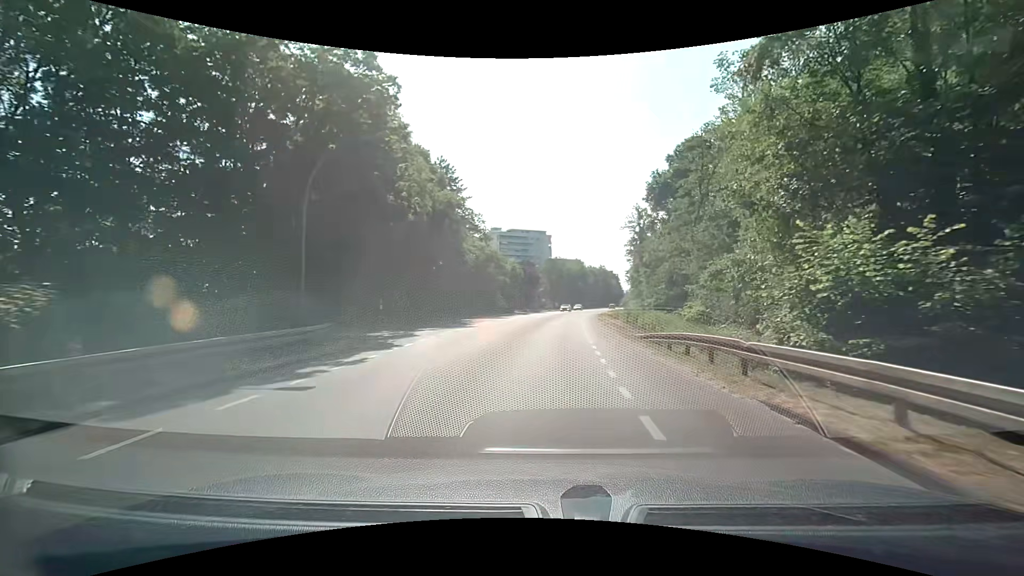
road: tertiary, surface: asphalt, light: Day
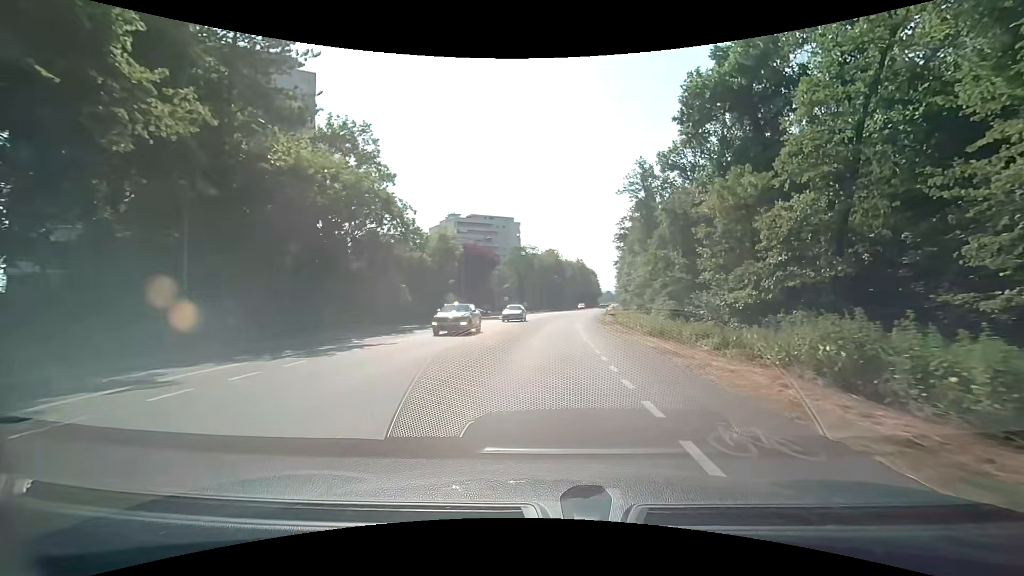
(+1.3, +36.1) m; +3°
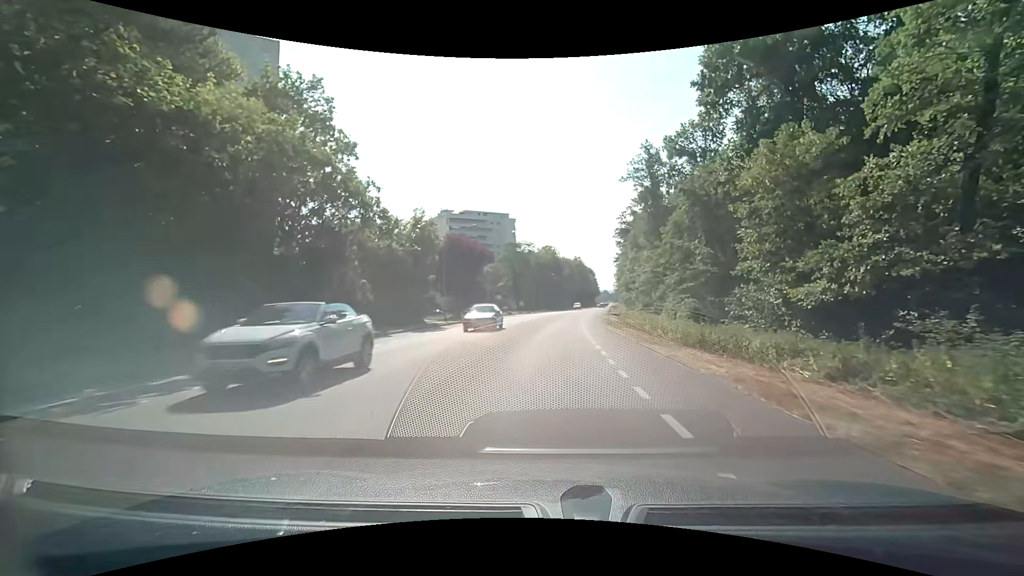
(+0.1, +7.2) m; 0°
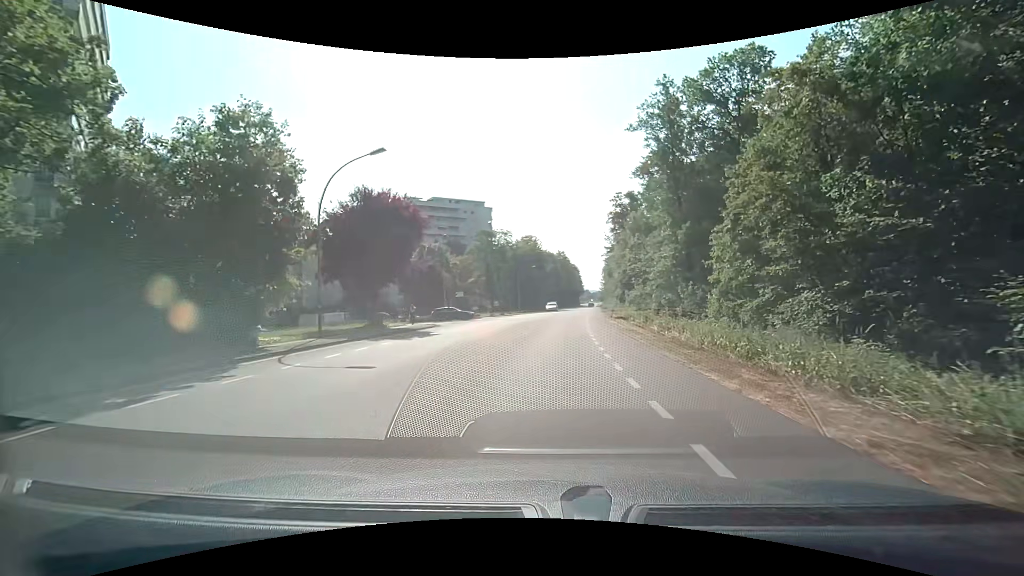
(+0.5, +19.7) m; +2°
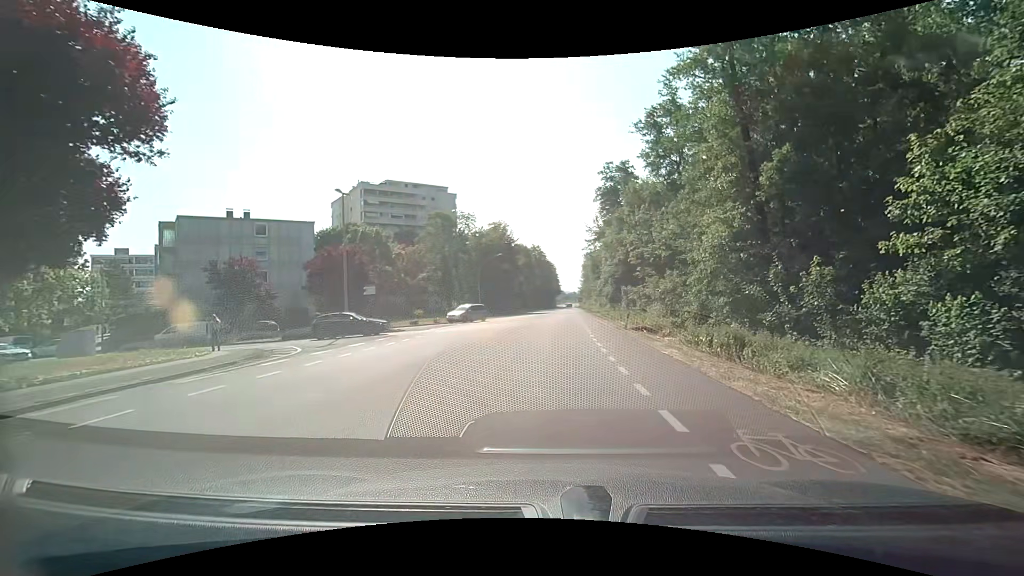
(+0.7, +20.9) m; +3°
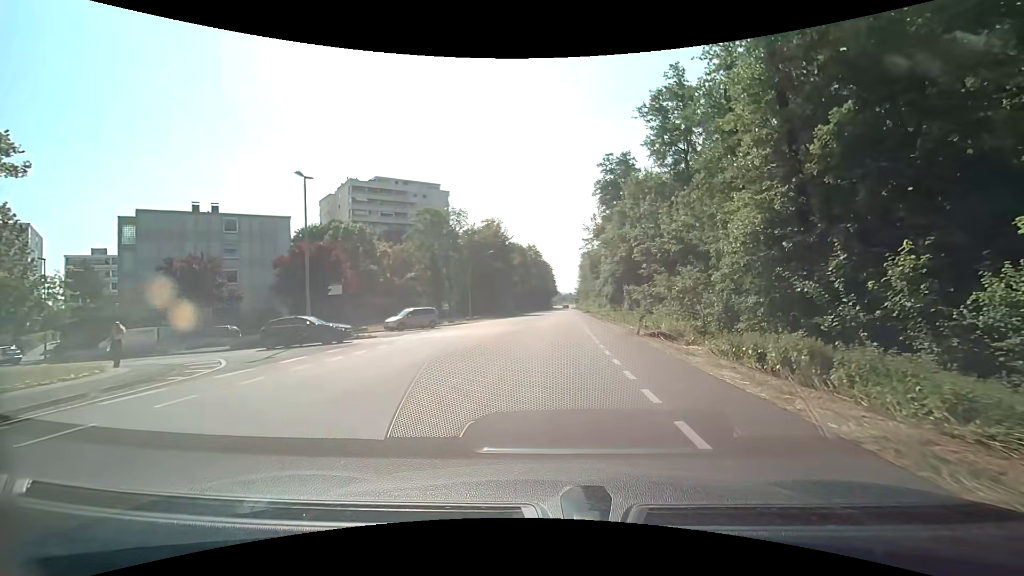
(0.0, +4.7) m; 0°
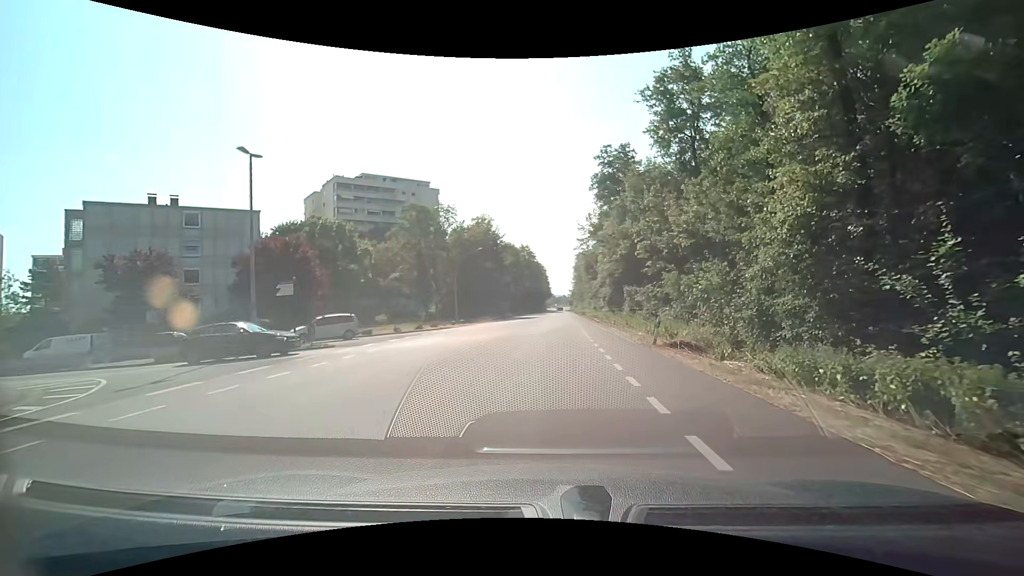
(+0.1, +4.7) m; +1°
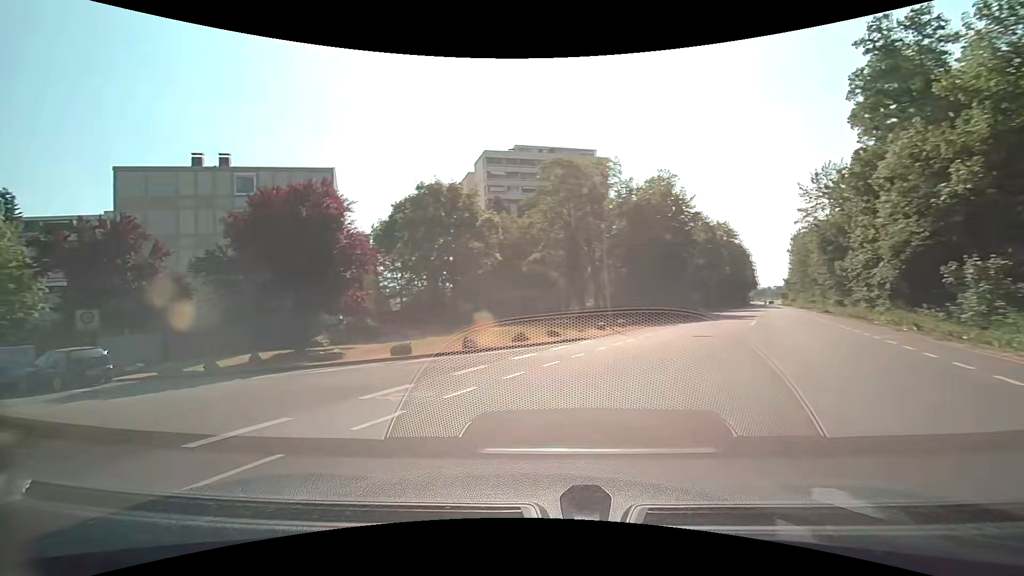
(-1.0, +20.5) m; -21°
(-4, +9) (-12, +14) (-22, +17) (-31, +20) (-41, +24) (-50, +27) (-60, +30) (-69, +34) (-78, +38) (-87, +43) m
